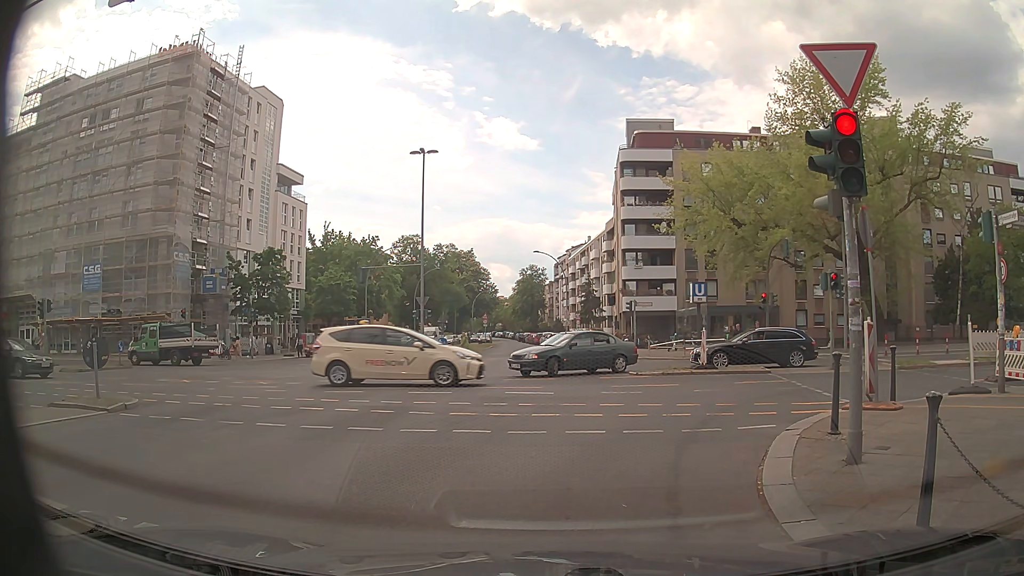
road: tertiary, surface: asphalt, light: Day
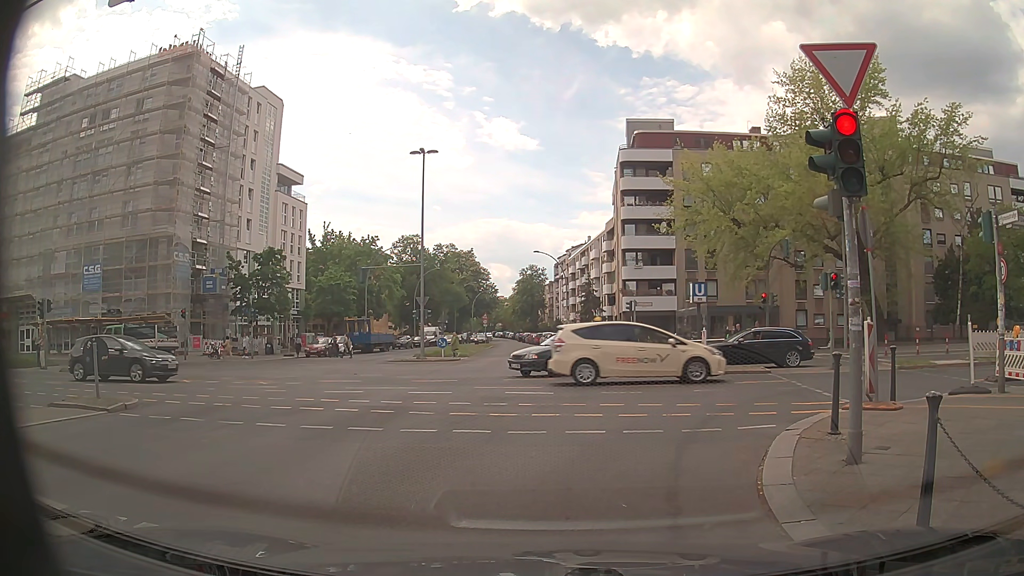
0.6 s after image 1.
(0.0, 0.0) m; 0°
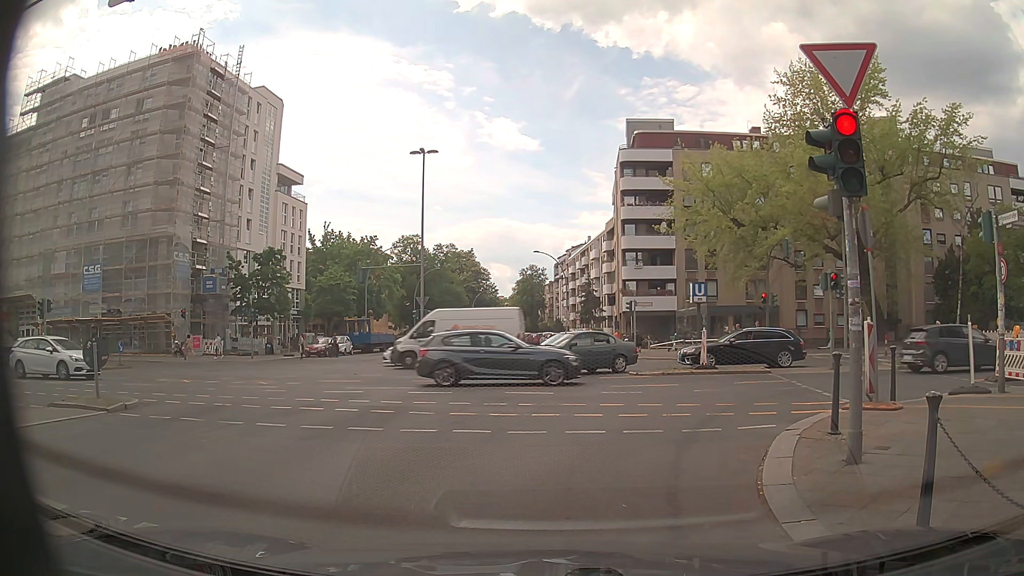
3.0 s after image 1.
(0.0, 0.0) m; 0°
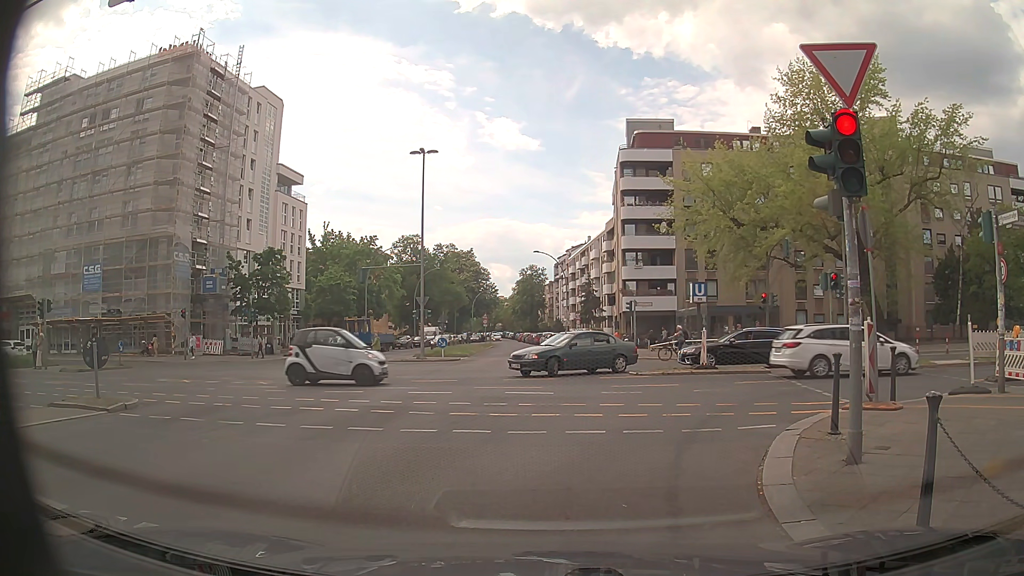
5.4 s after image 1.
(0.0, 0.0) m; 0°
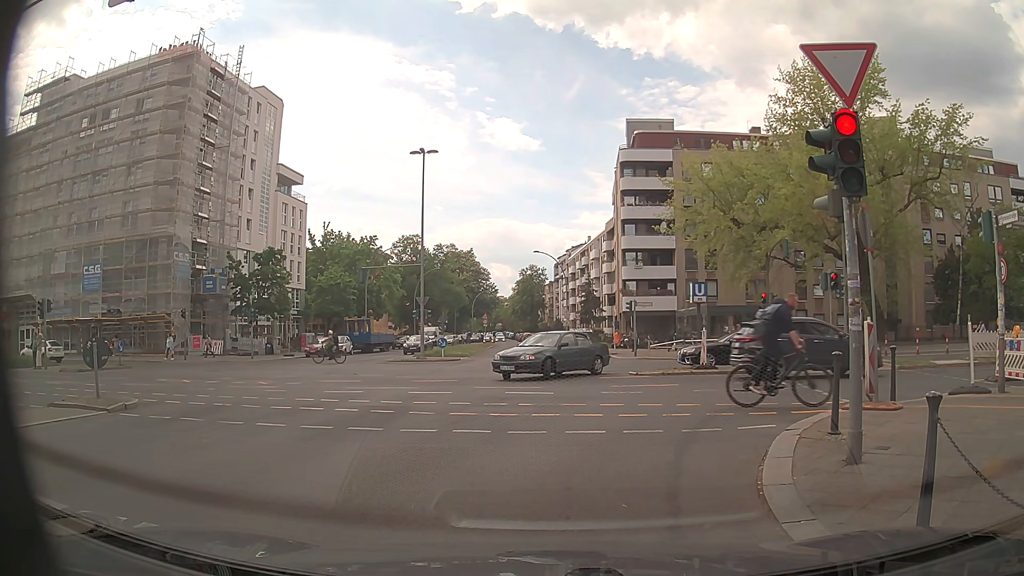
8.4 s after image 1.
(0.0, 0.0) m; 0°
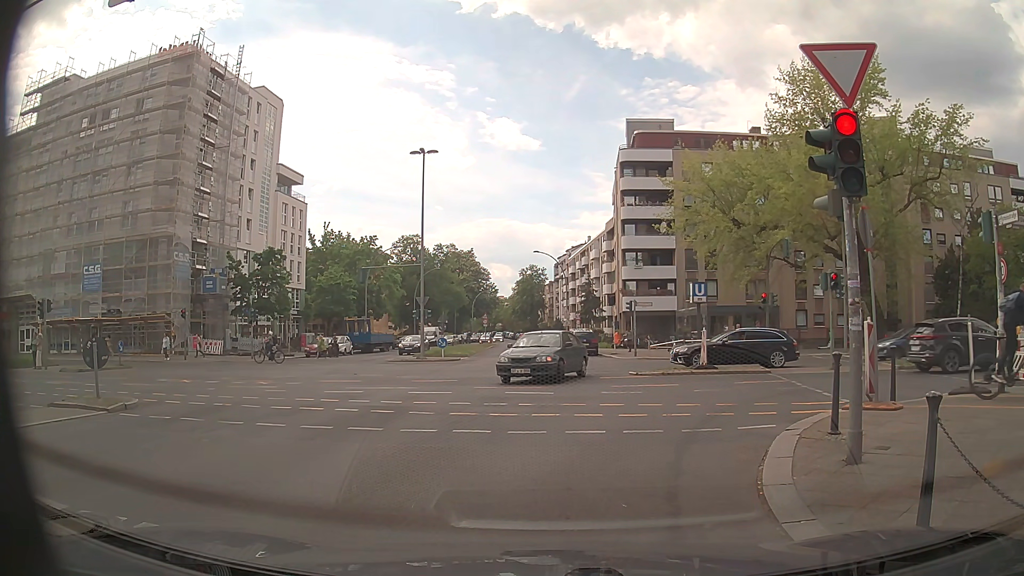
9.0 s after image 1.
(0.0, 0.0) m; 0°
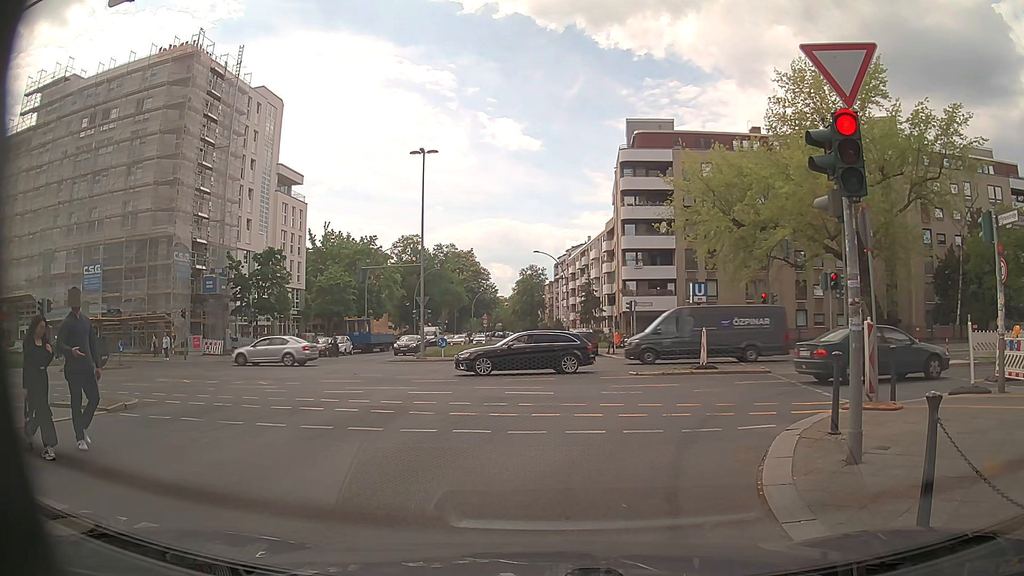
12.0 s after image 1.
(0.0, 0.0) m; 0°
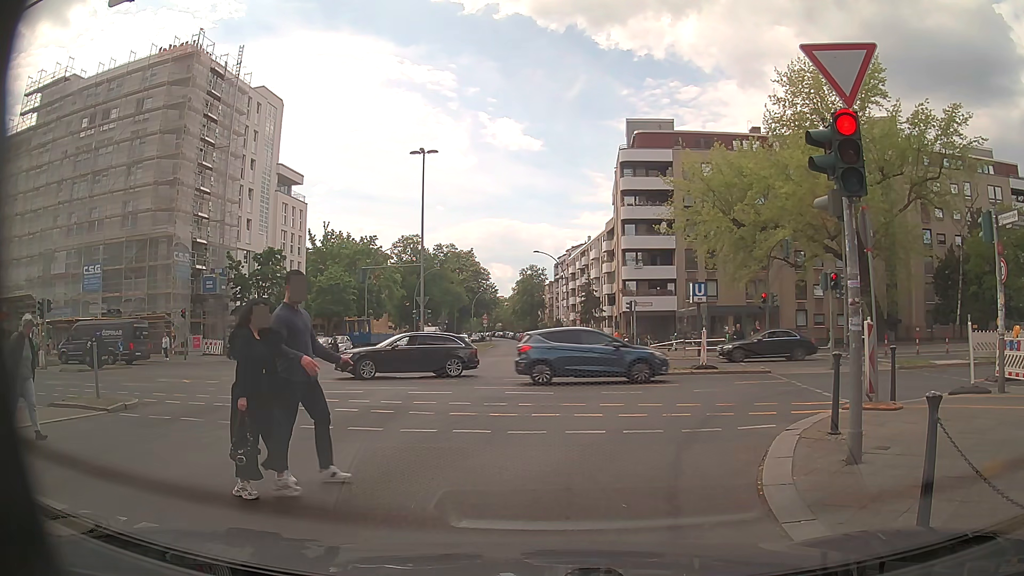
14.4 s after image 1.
(0.0, 0.0) m; 0°
